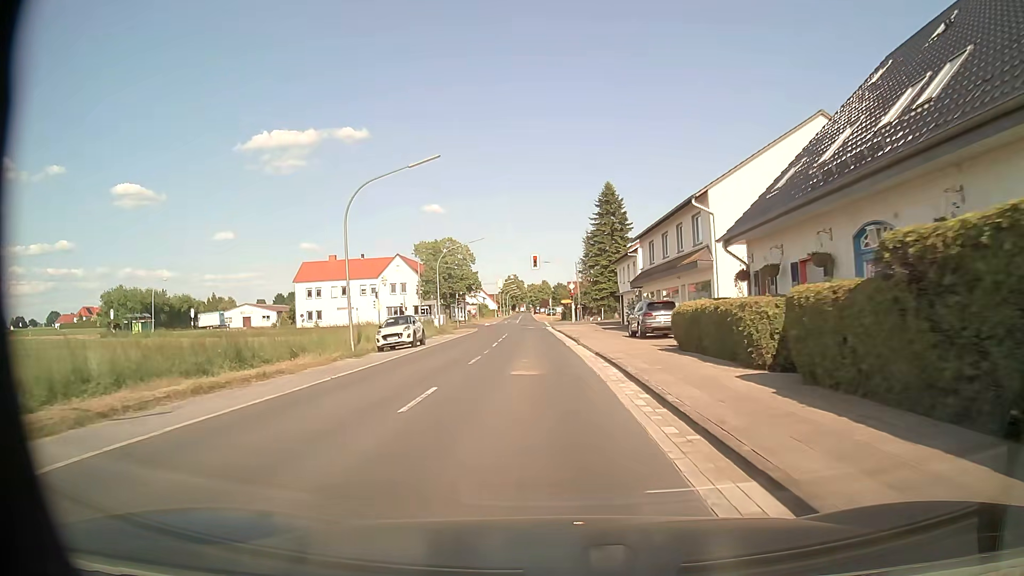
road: secondary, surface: asphalt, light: Day
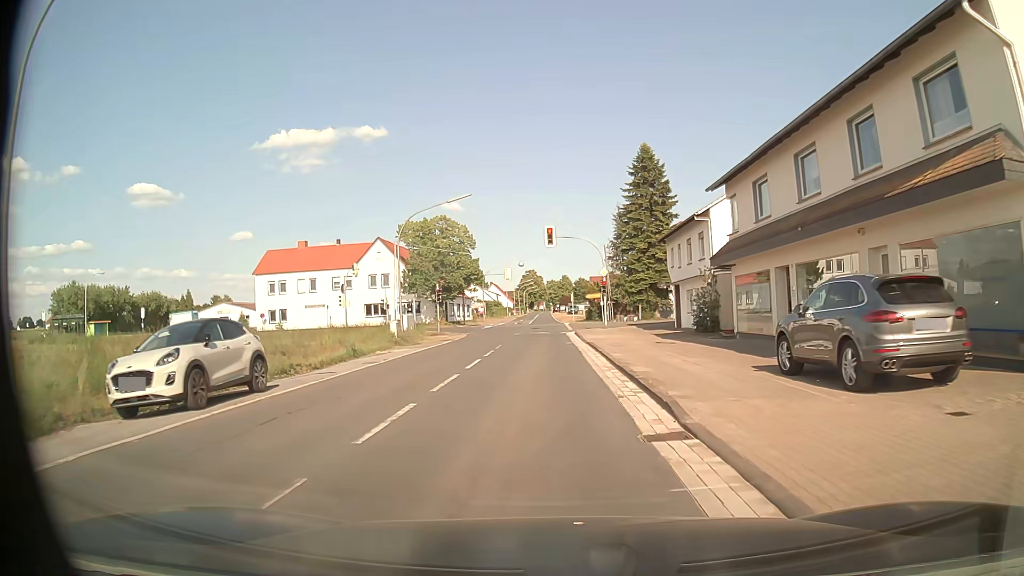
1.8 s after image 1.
(-0.3, +20.0) m; -1°
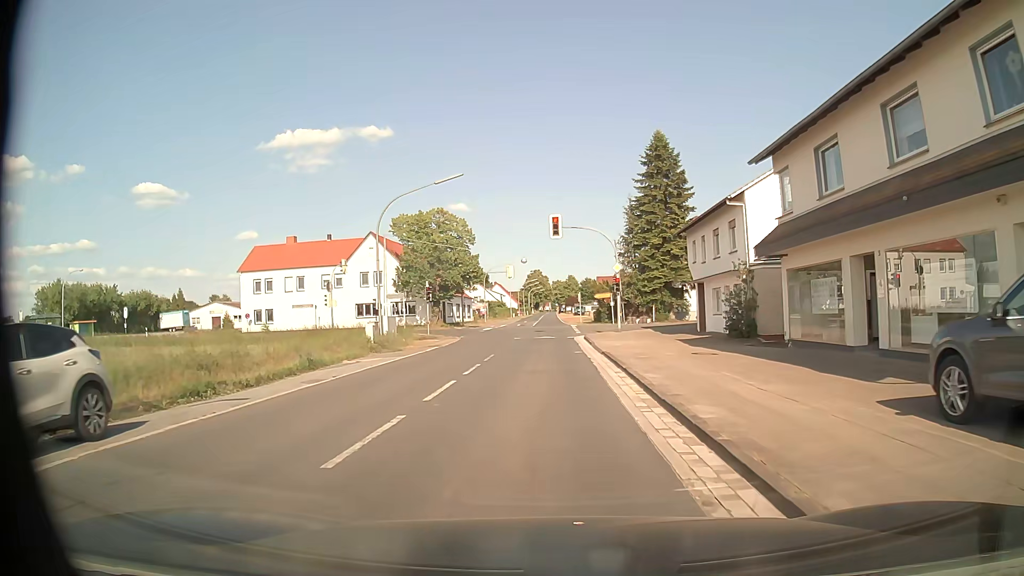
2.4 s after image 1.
(0.0, +5.5) m; -1°
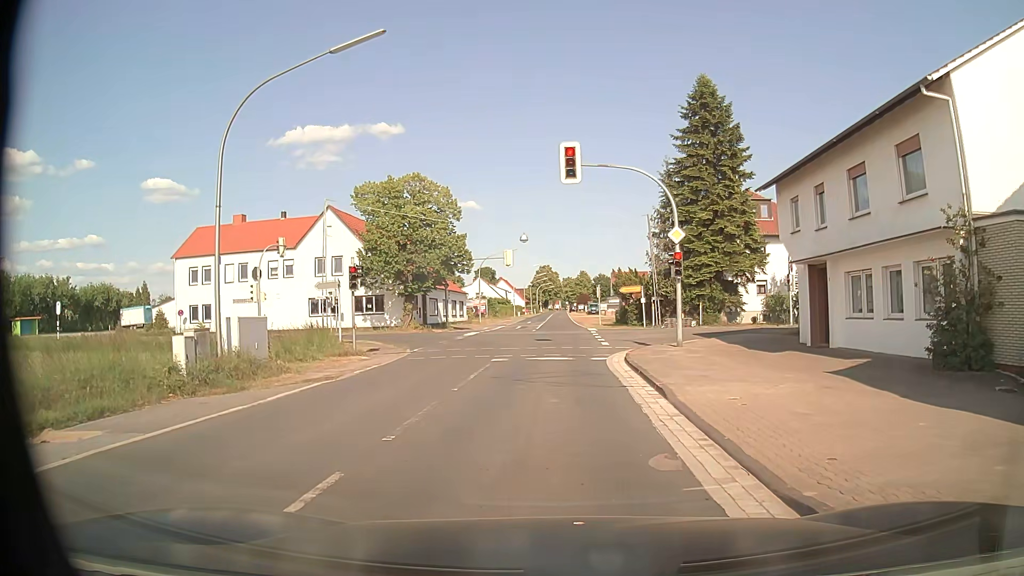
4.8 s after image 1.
(-0.2, +16.0) m; -2°
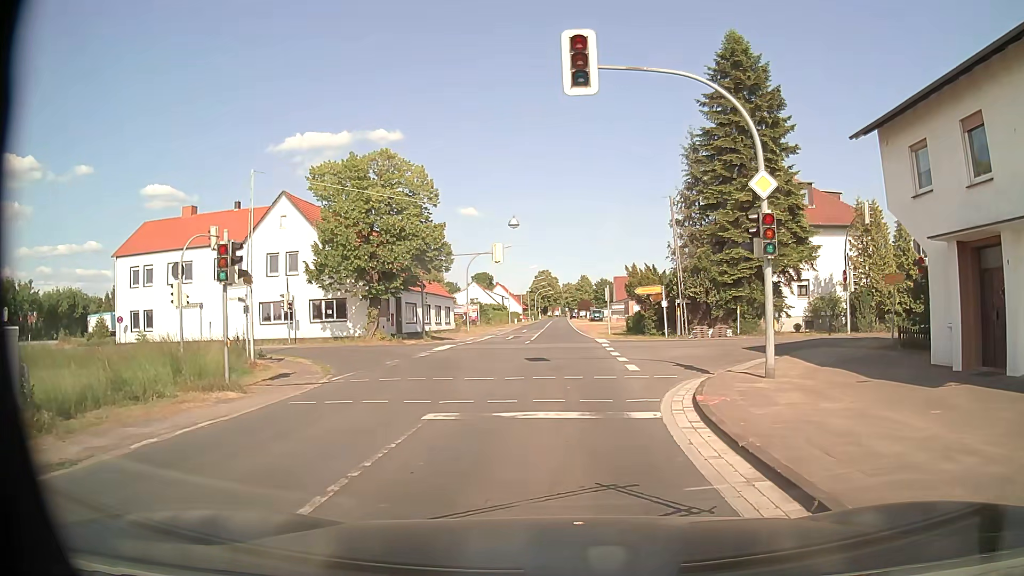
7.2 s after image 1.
(+0.1, +9.5) m; 0°
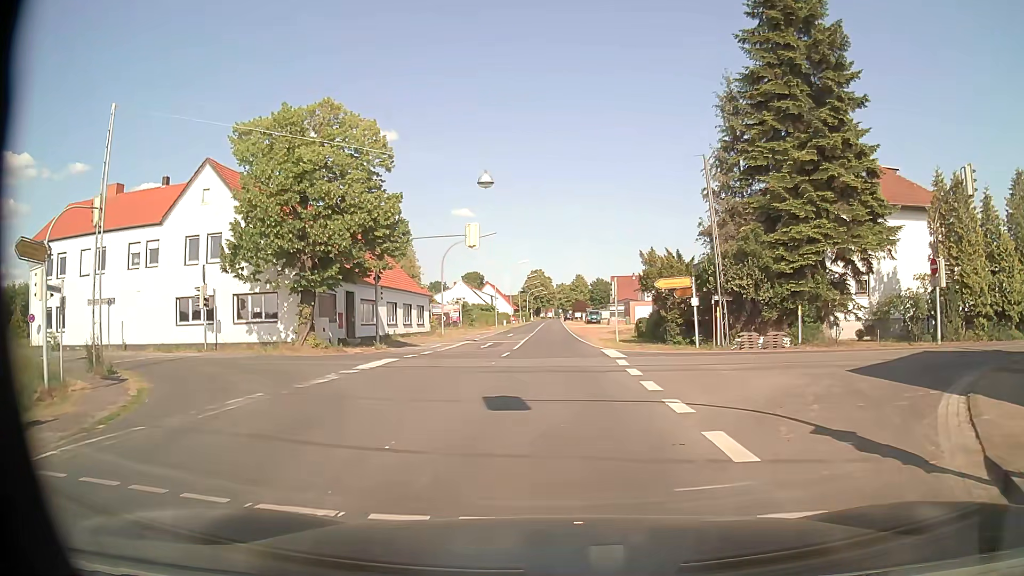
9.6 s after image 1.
(+0.1, +10.9) m; +1°
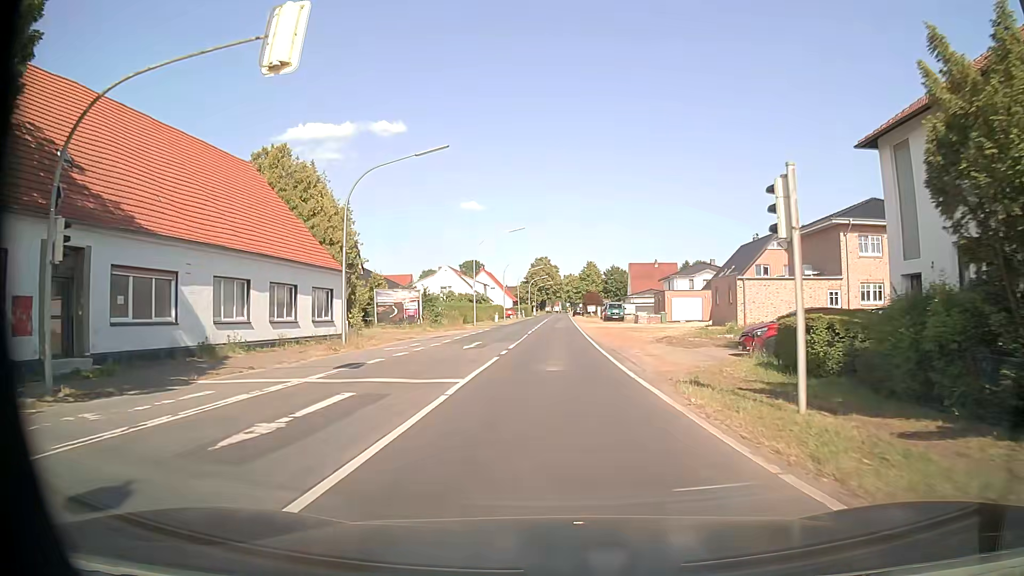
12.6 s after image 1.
(-0.1, +26.2) m; -2°
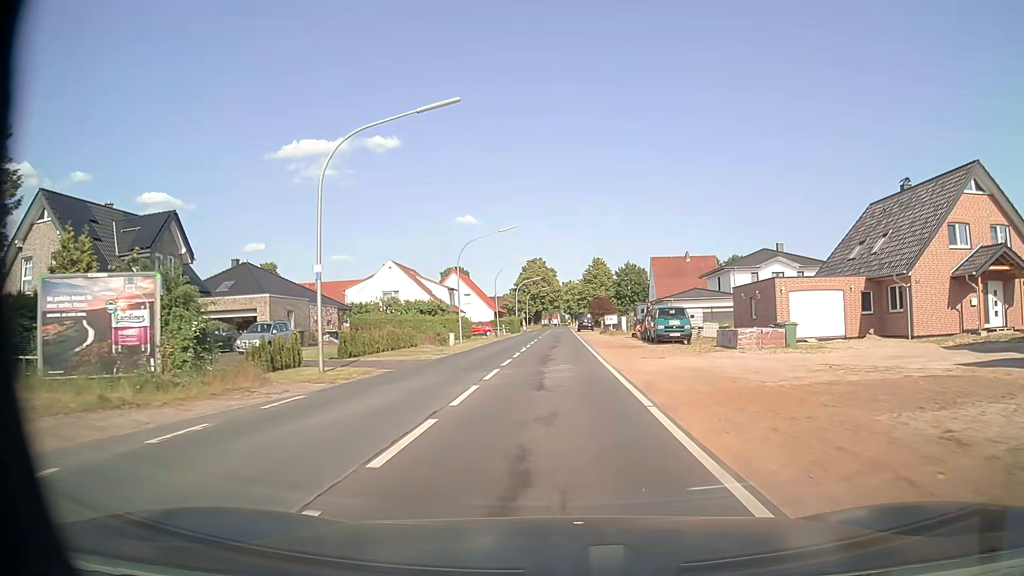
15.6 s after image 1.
(+0.6, +35.7) m; +1°
(0, +10) (0, +20) (0, +30) (0, +40) (0, +50) (0, +60) (0, +70) (0, +80) (0, +90) (0, +100) m
